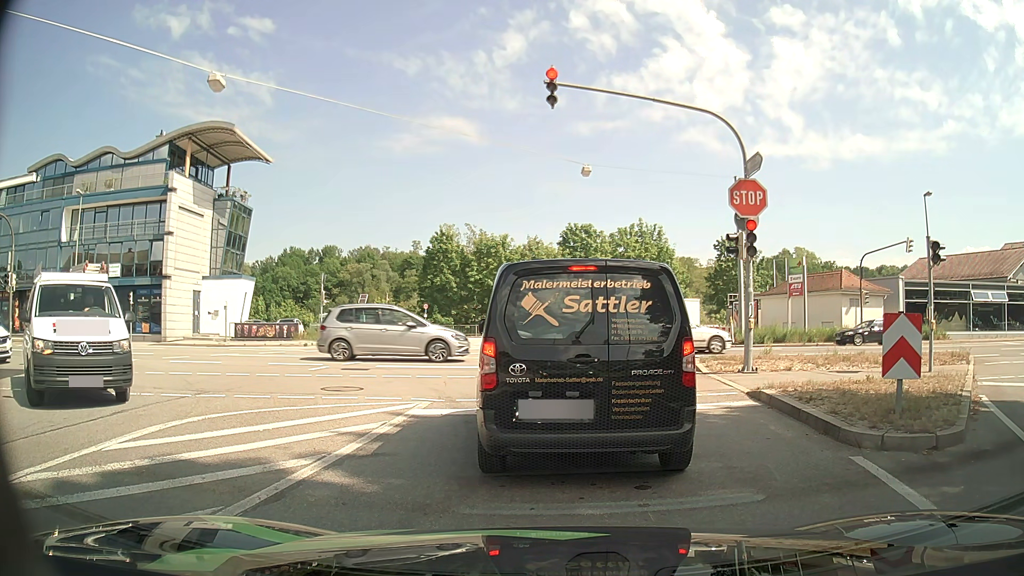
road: tertiary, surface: asphalt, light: Day
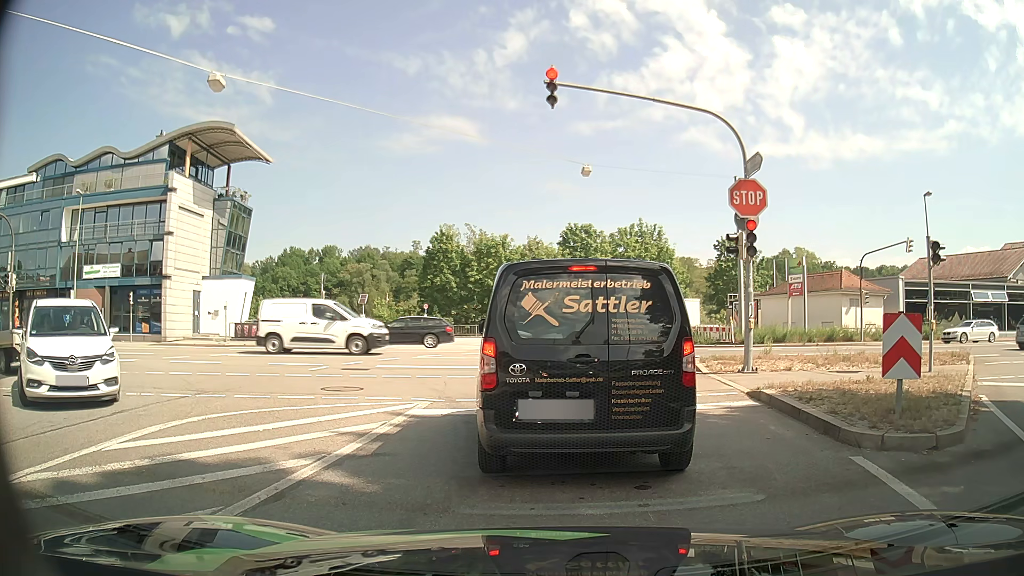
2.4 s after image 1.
(0.0, 0.0) m; 0°
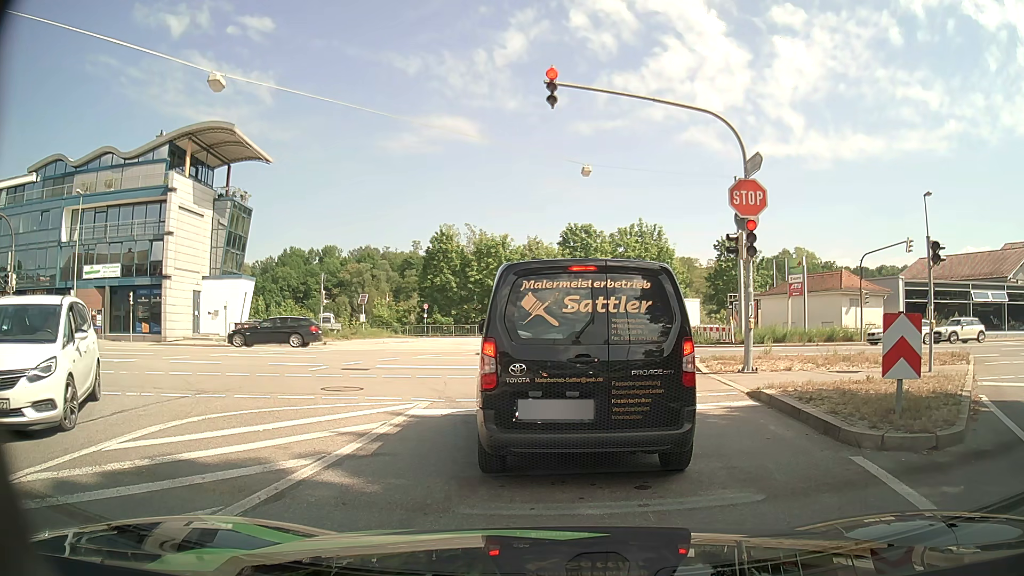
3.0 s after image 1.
(0.0, 0.0) m; 0°
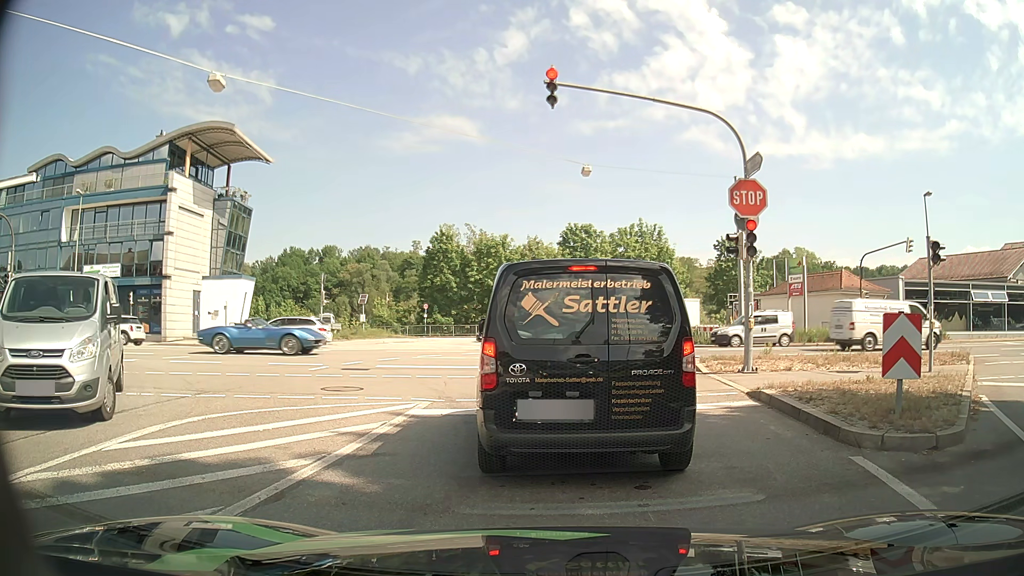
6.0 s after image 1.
(0.0, 0.0) m; 0°
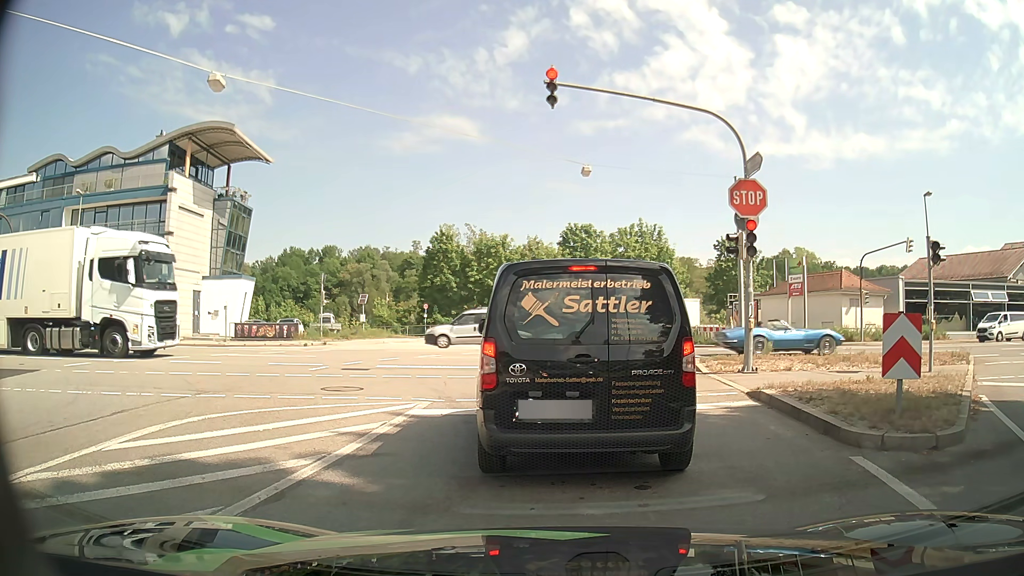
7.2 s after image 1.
(0.0, 0.0) m; 0°
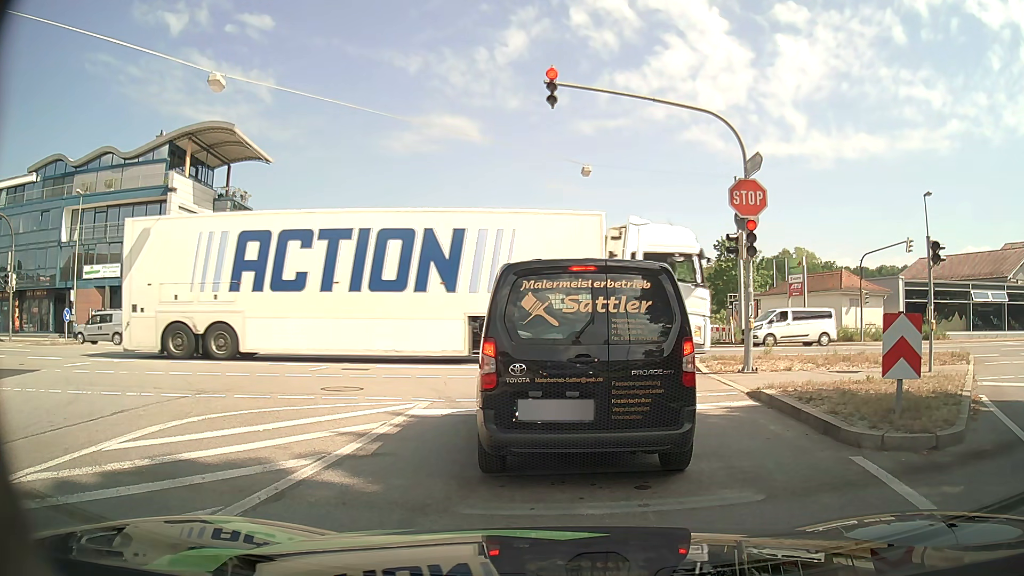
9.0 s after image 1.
(0.0, 0.0) m; 0°
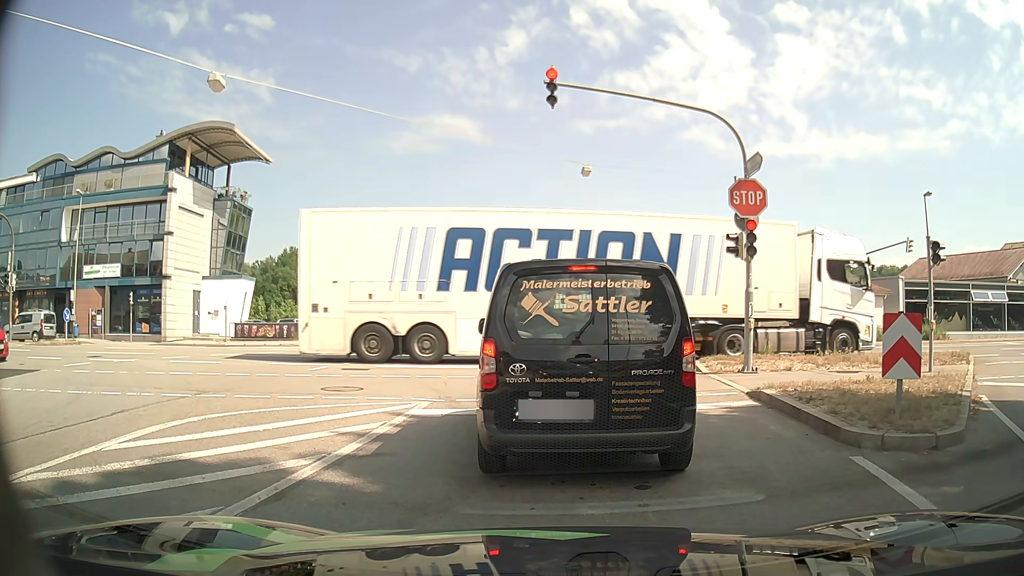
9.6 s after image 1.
(0.0, 0.0) m; 0°
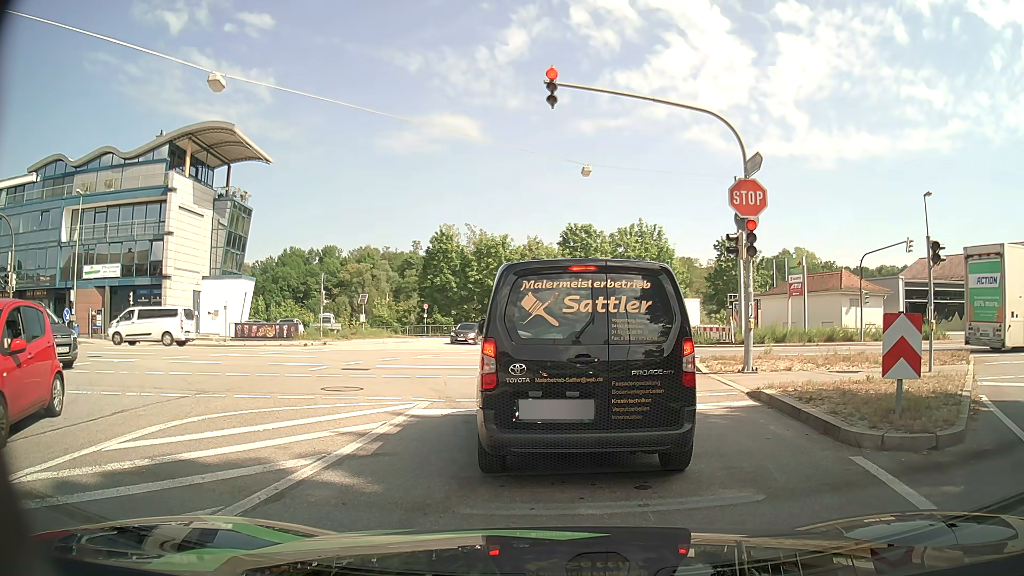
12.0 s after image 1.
(0.0, 0.0) m; 0°
(0, +10) (-2, +20) (-7, +29) (-16, +33) (-26, +32) (-36, +31) (-45, +30) (-55, +29) (-65, +28) (-75, +27) m
